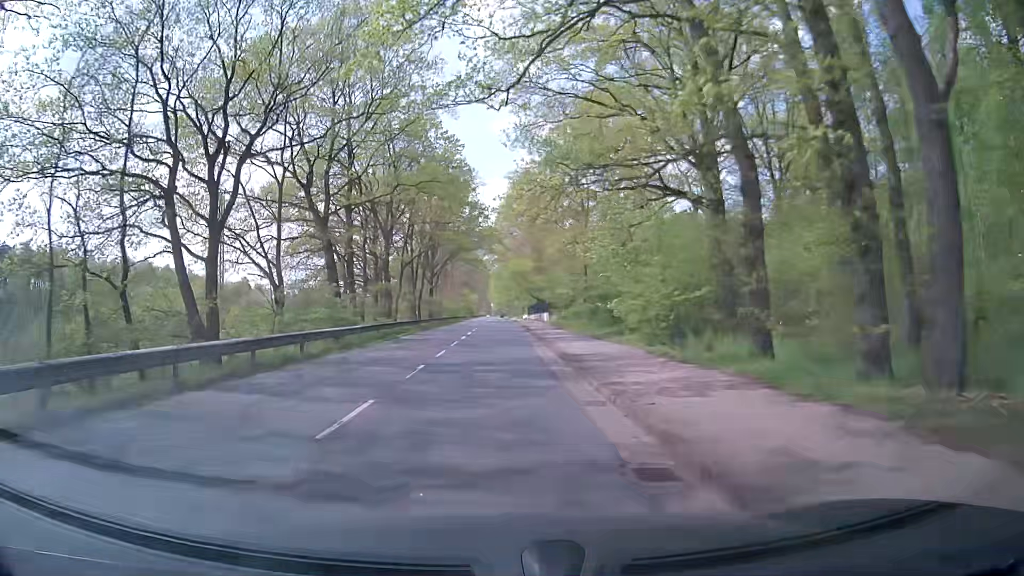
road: tertiary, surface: asphalt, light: Day
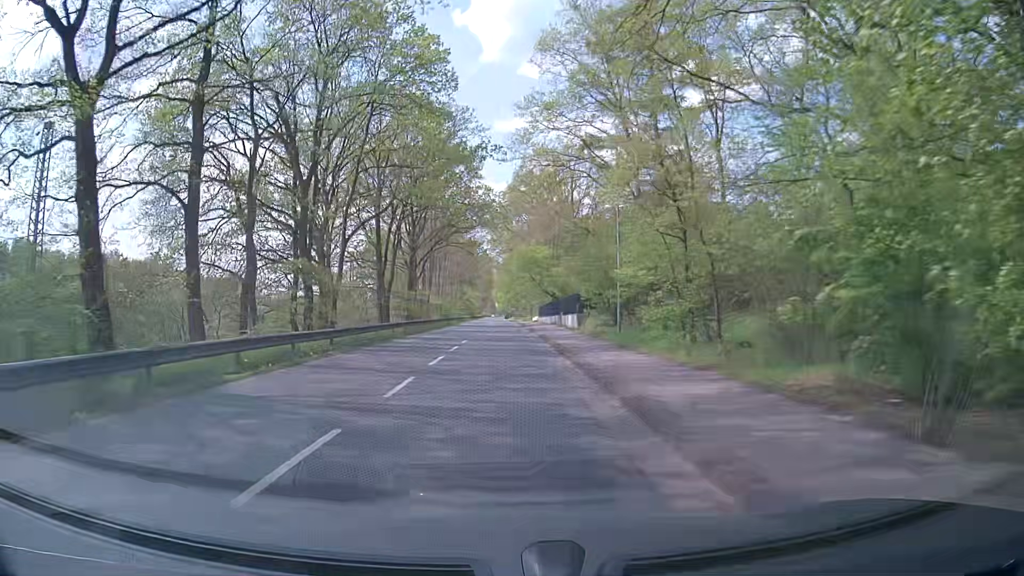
(-0.3, +21.4) m; -1°
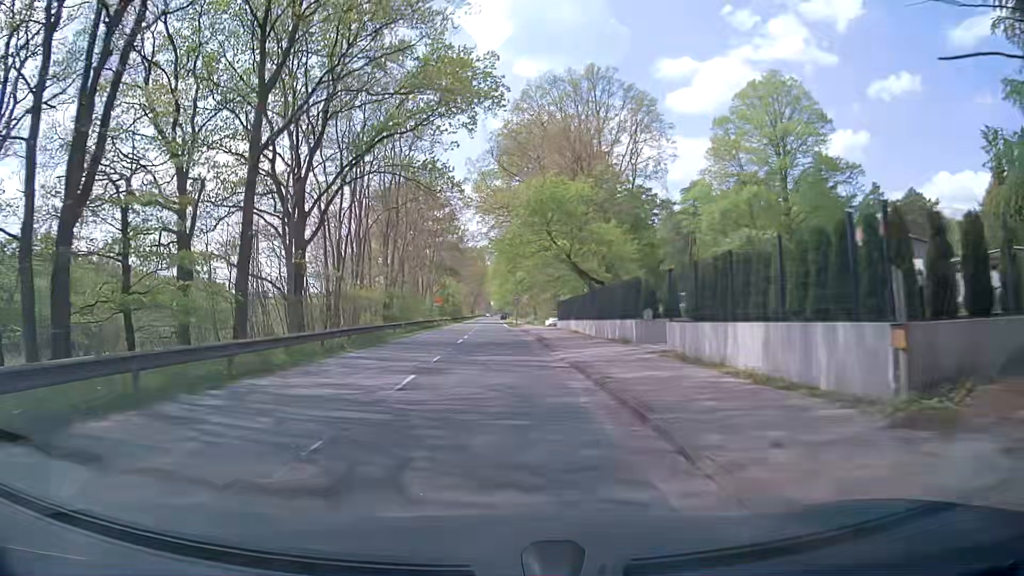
(+0.1, +36.6) m; +1°
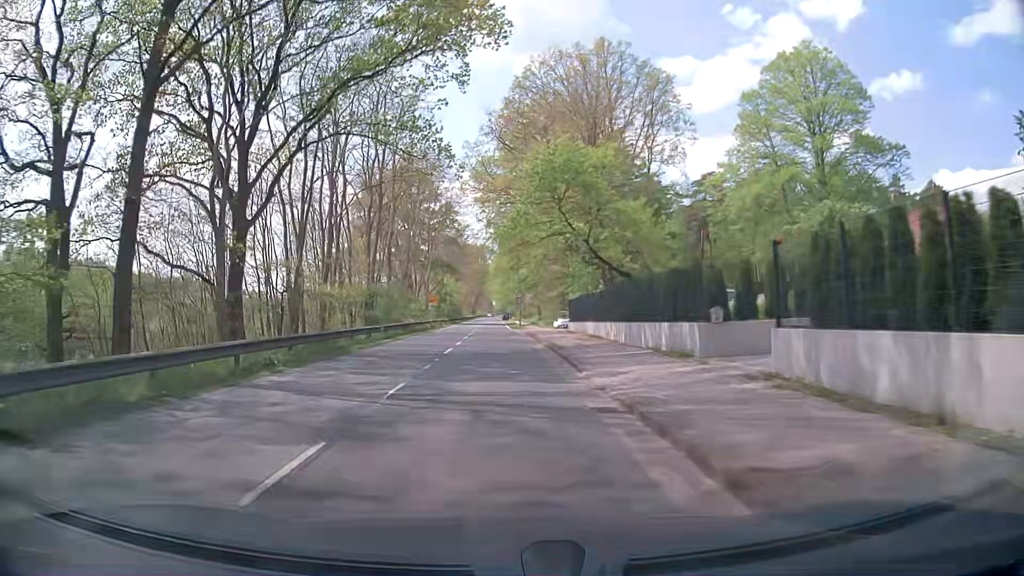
(-0.1, +7.4) m; -1°
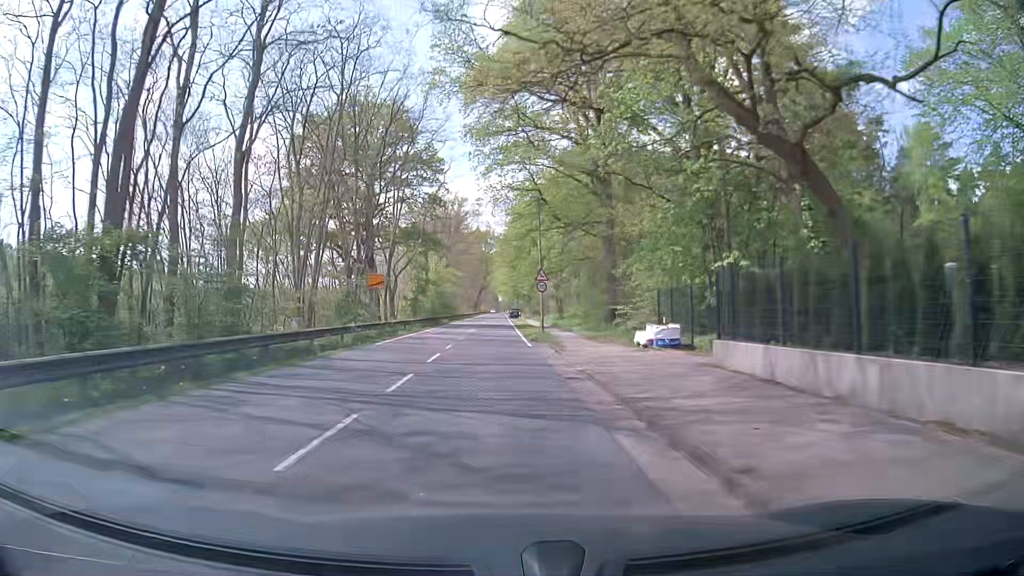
(+0.1, +30.1) m; 0°
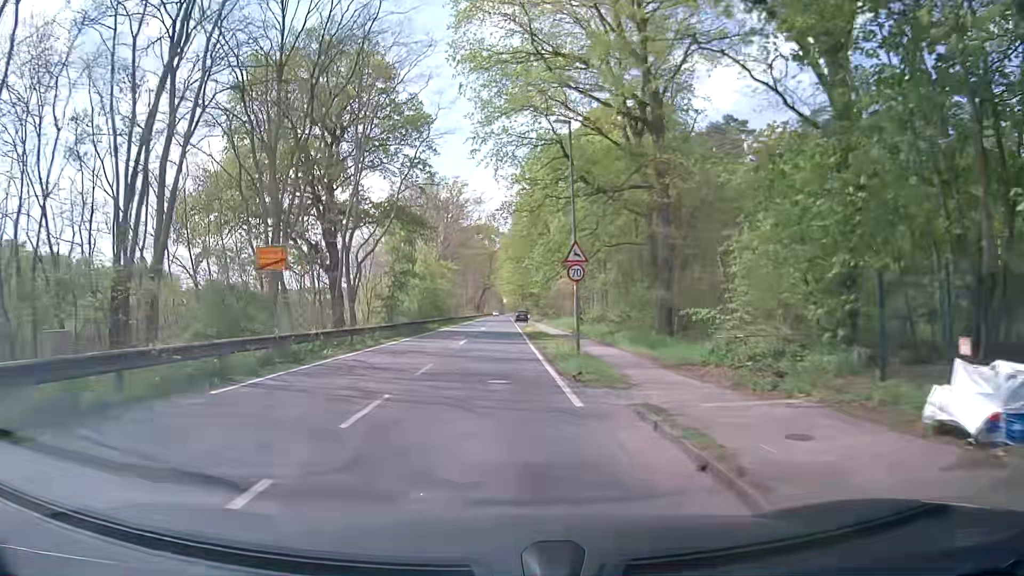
(-0.1, +15.3) m; 0°
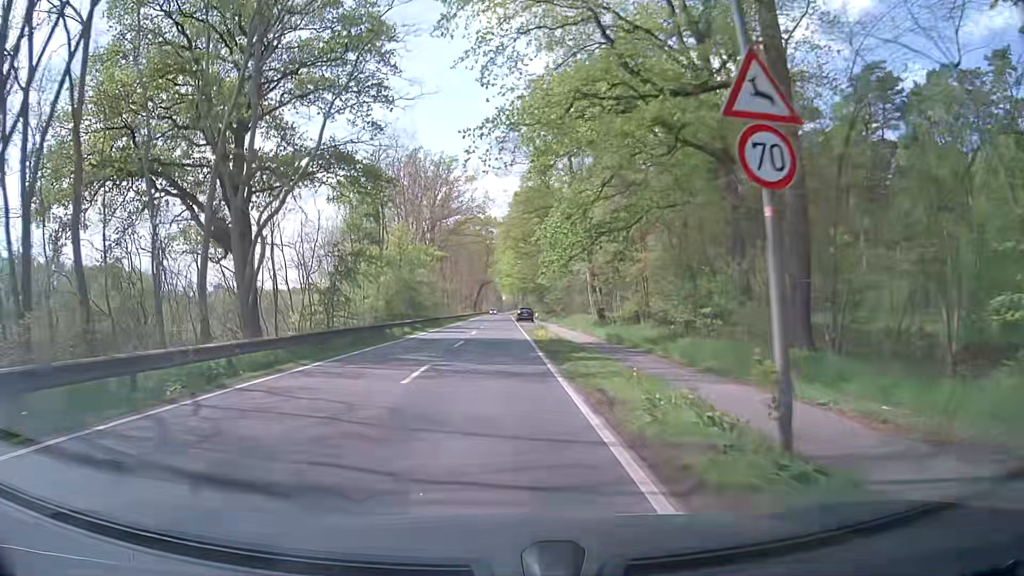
(-0.1, +15.7) m; 0°
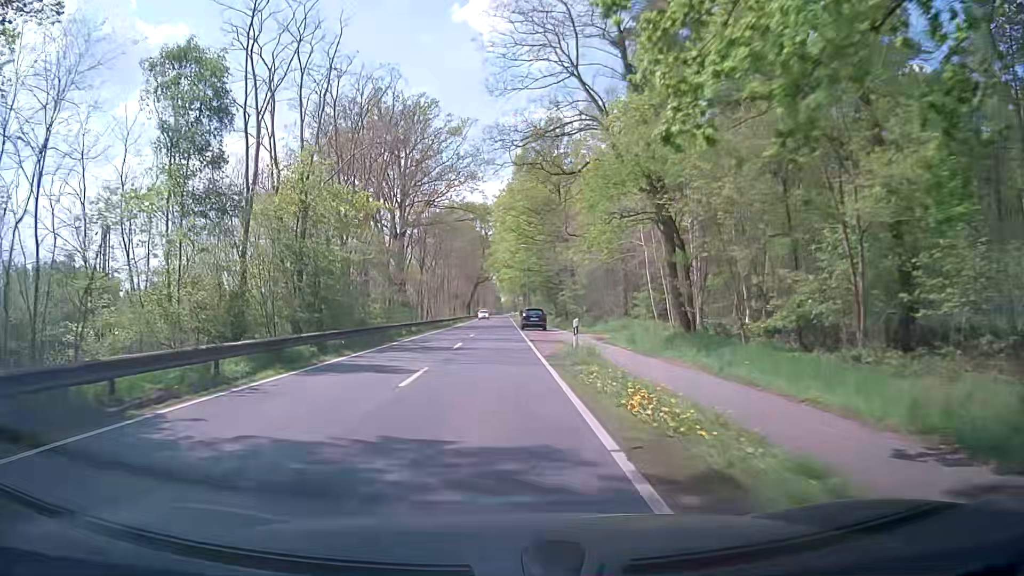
(+0.1, +24.9) m; 0°
(0, +10) (0, +20) (0, +30) (0, +40) (0, +50) (-1, +60) (-1, +70) (0, +80) (0, +90) (0, +100) m
